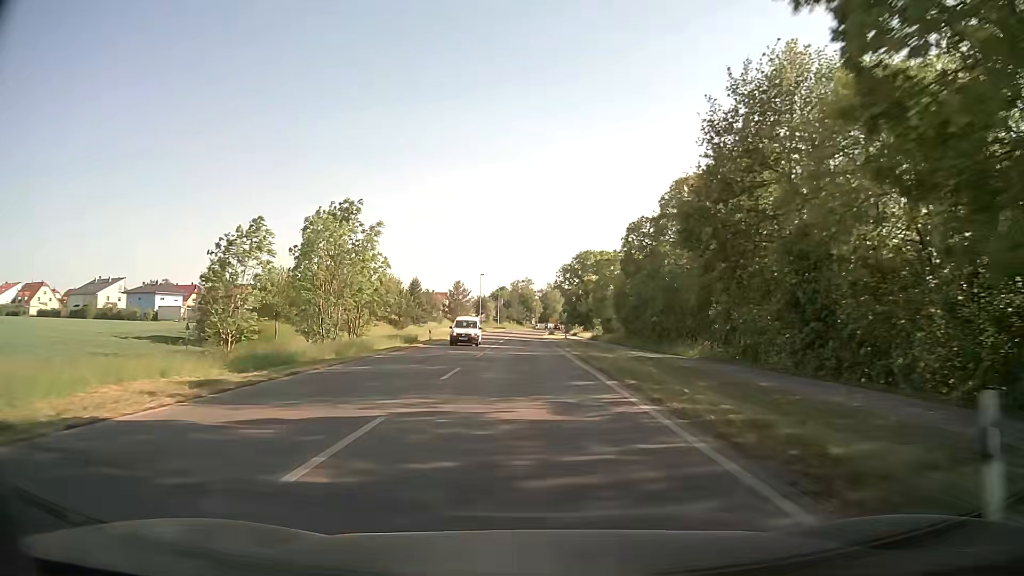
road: tertiary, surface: asphalt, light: Day
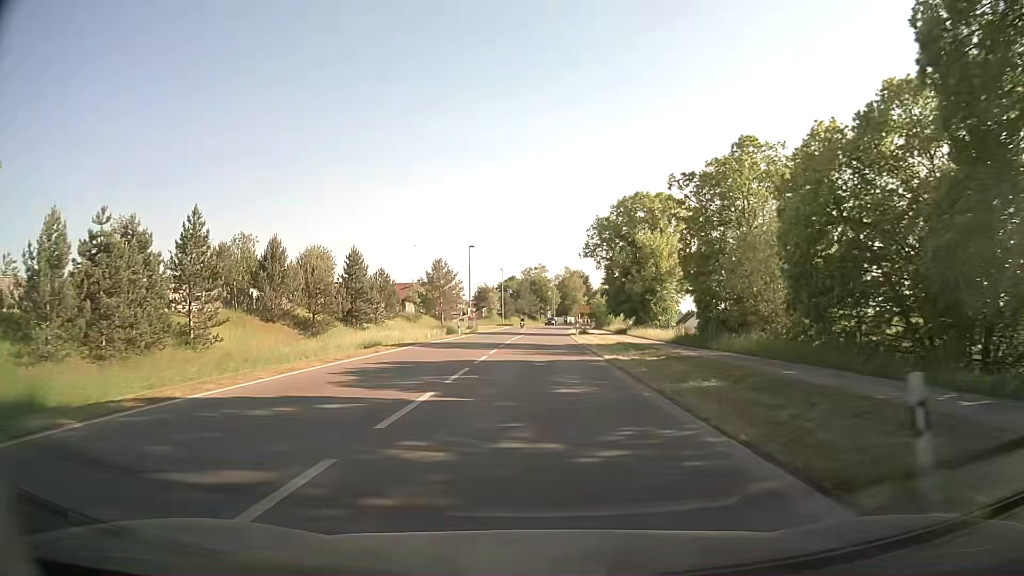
(-0.5, +43.1) m; -1°
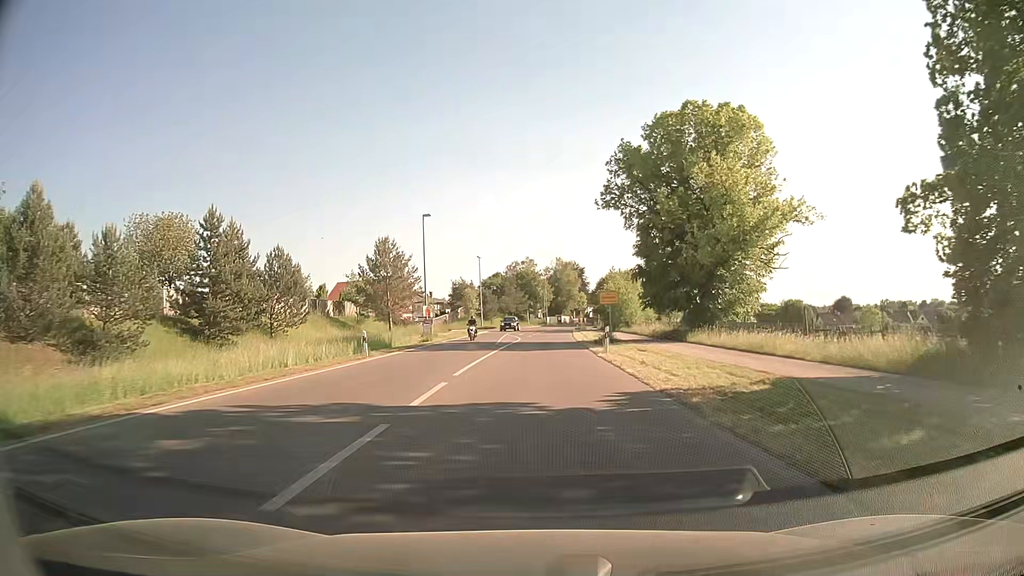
(+0.1, +27.3) m; +1°
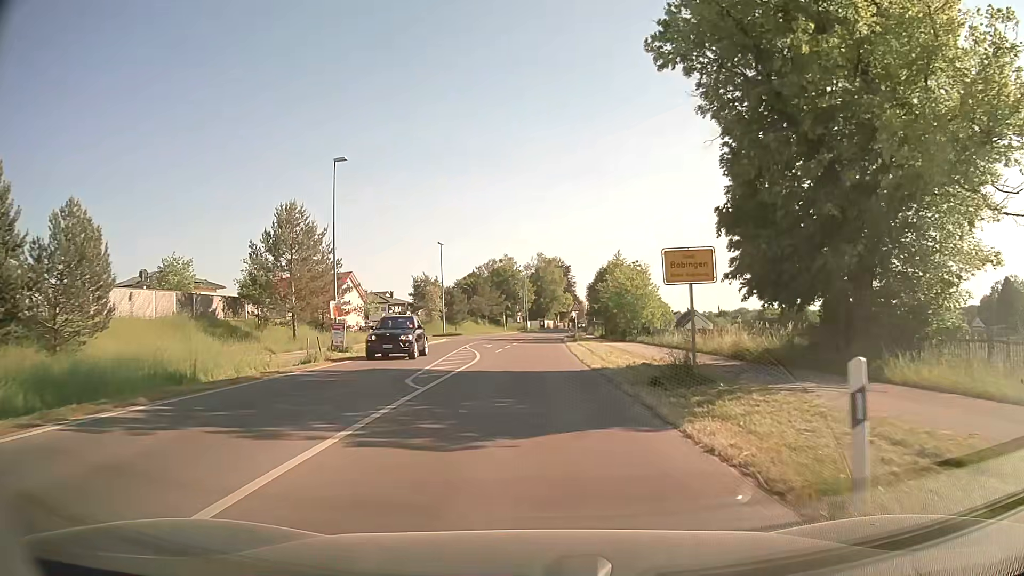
(+0.3, +21.8) m; +2°
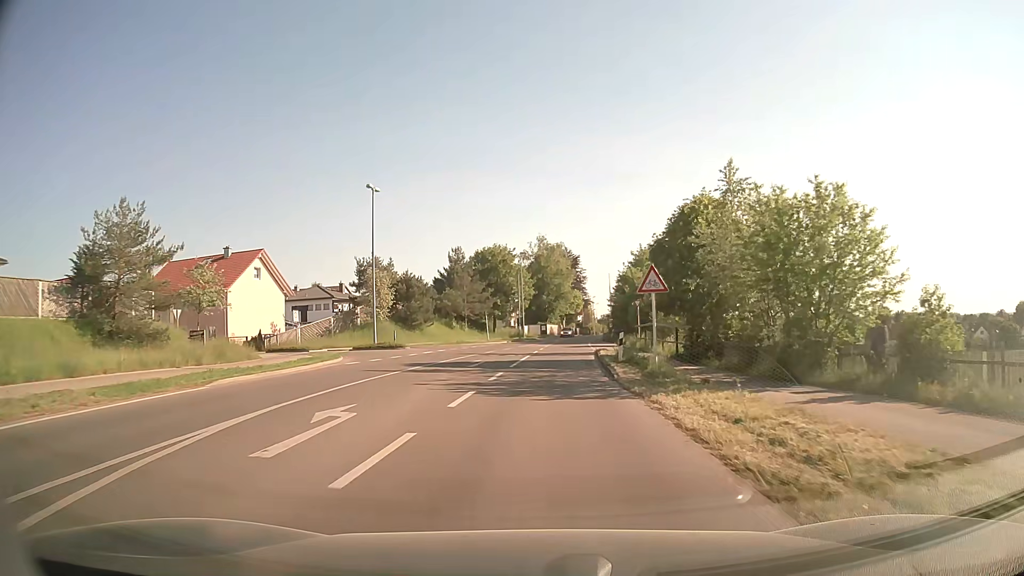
(-0.1, +33.8) m; 0°
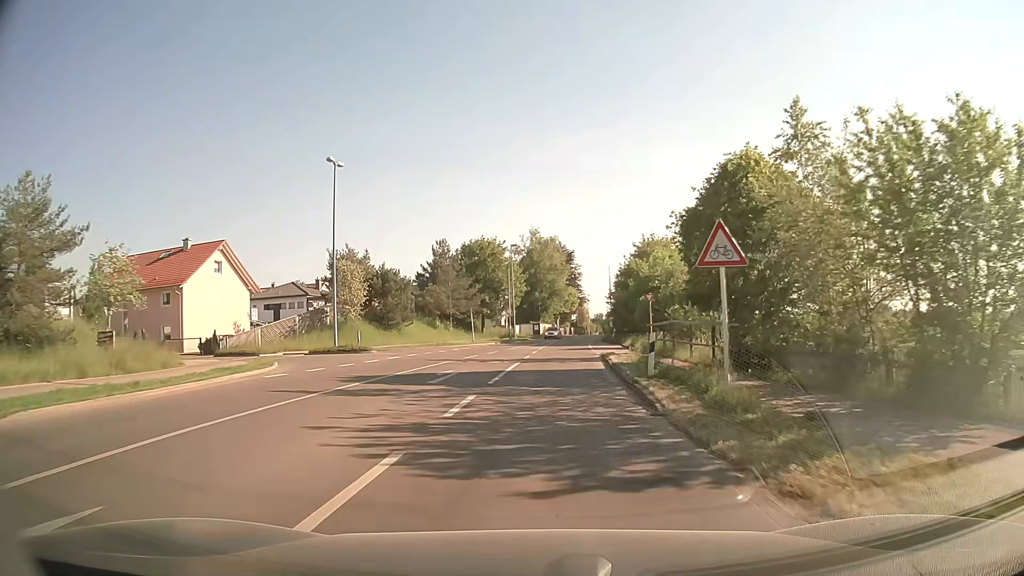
(0.0, +7.4) m; 0°
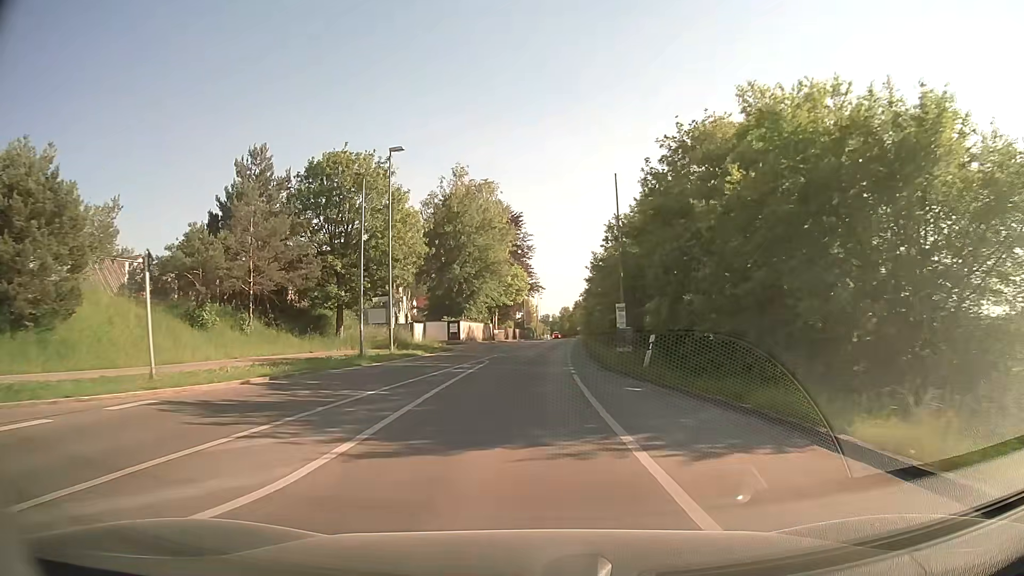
(+2.1, +41.1) m; +5°
